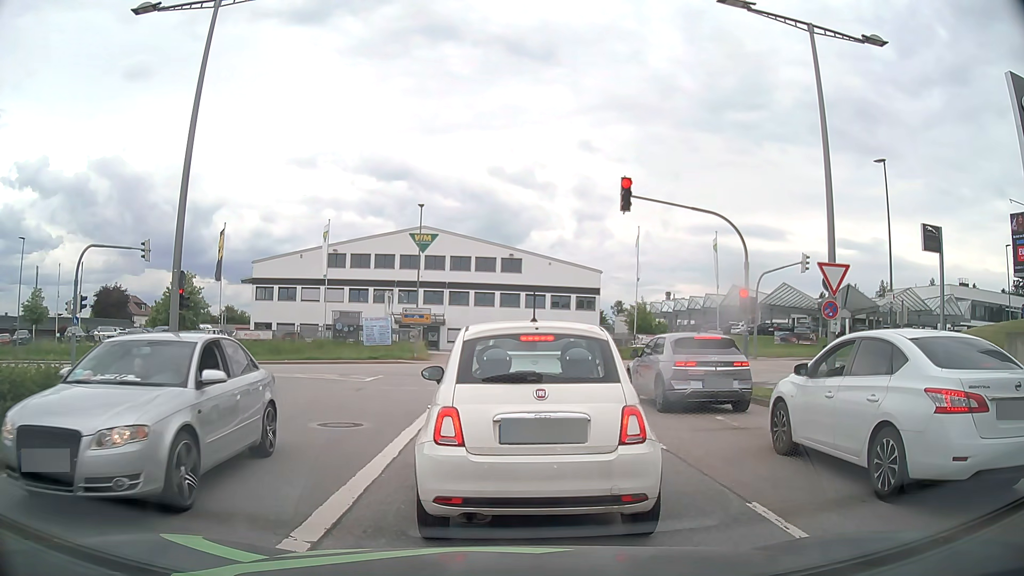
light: Day
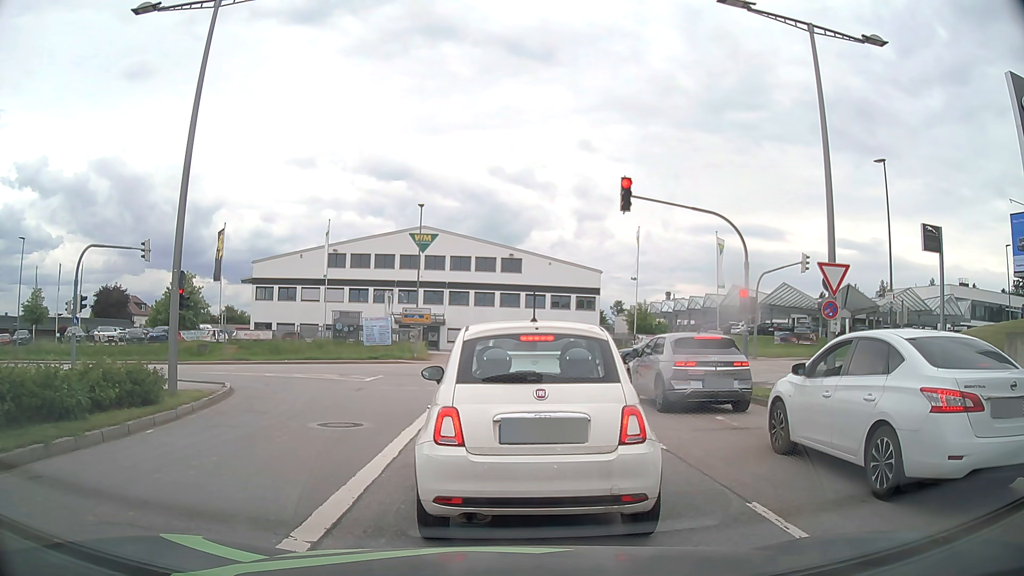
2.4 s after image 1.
(0.0, 0.0) m; 0°
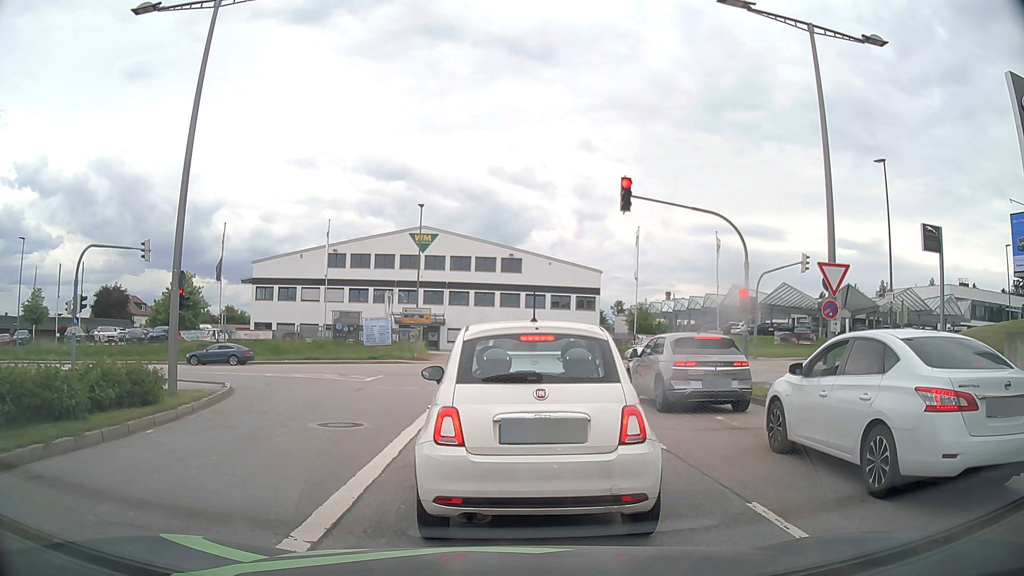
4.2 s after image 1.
(0.0, 0.0) m; 0°
(0, +10) (0, +20) (-3, +30) (-9, +37) (-18, +41) (-28, +43) (-38, +43) (-48, +42) (-58, +42) (-68, +42) m
